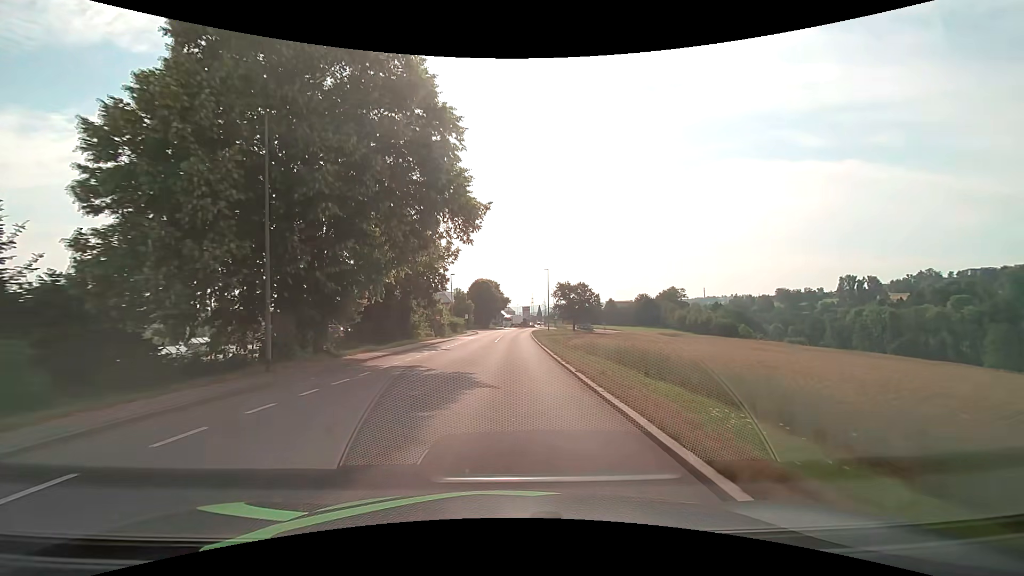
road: tertiary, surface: asphalt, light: Day
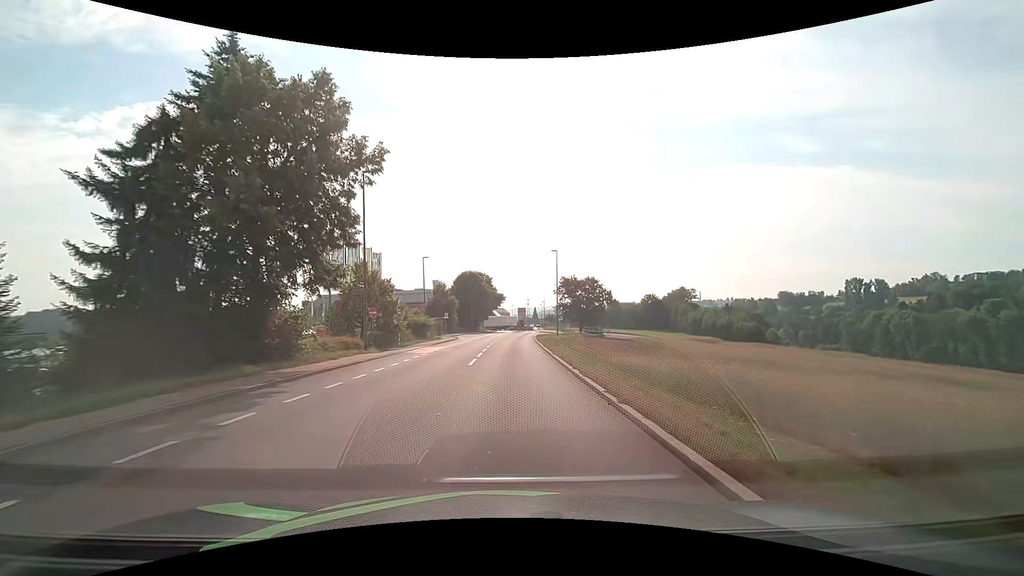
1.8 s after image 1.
(+0.1, +22.8) m; +1°
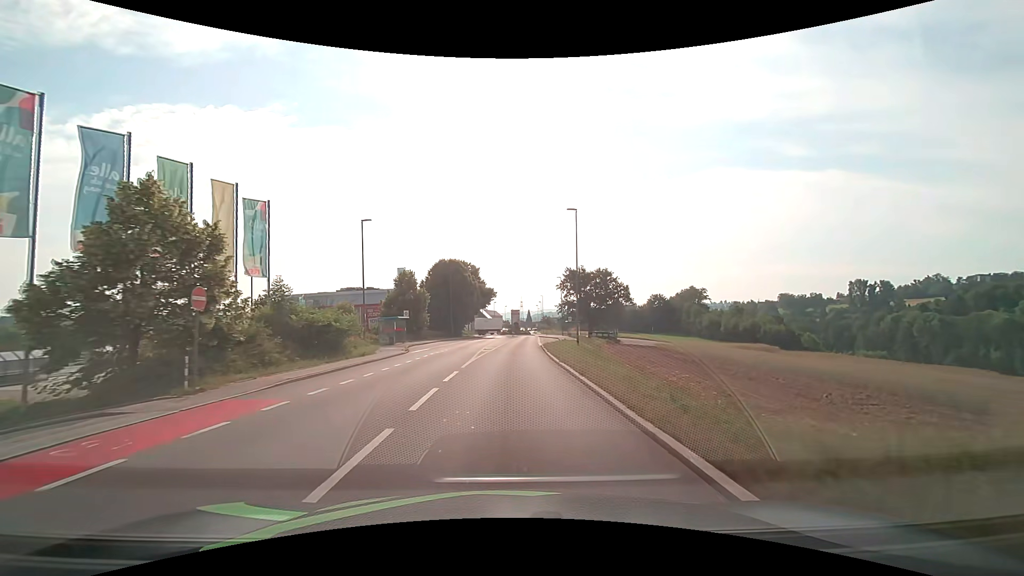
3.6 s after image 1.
(+0.1, +22.8) m; +1°
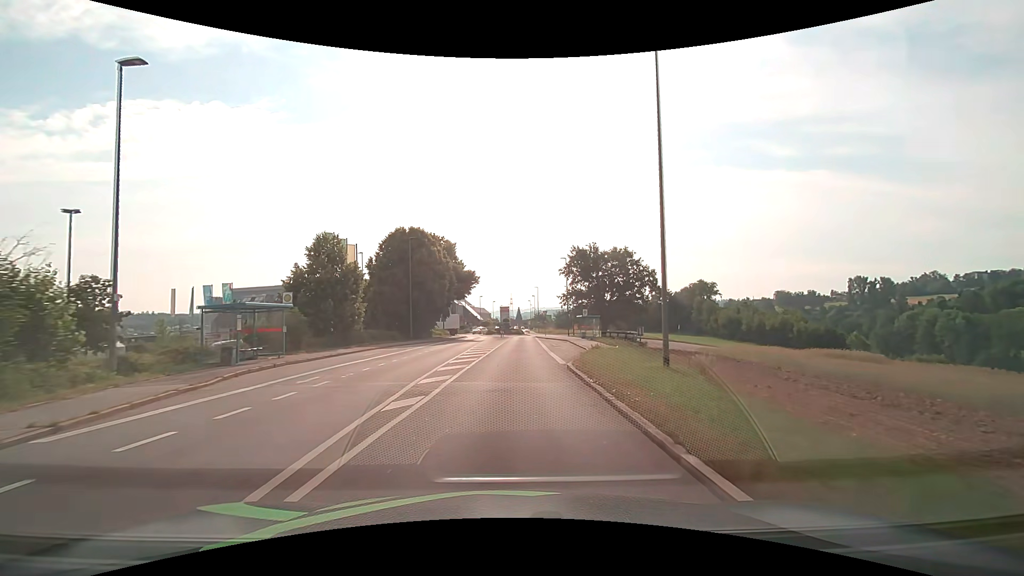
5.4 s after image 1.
(+0.2, +22.8) m; +1°
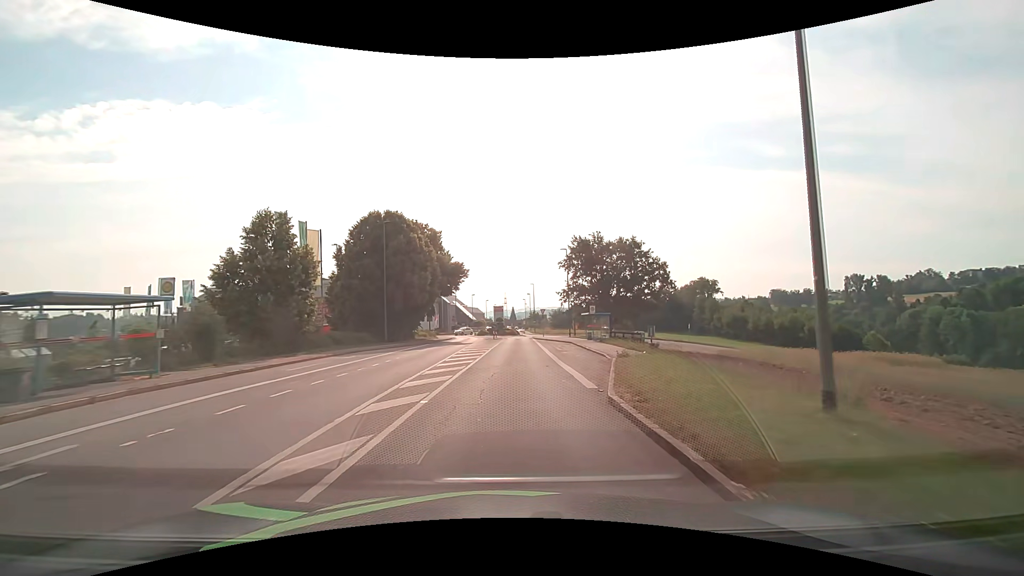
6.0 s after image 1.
(0.0, +7.6) m; +1°
(0, +10) (0, +20) (0, +30) (+1, +40) (+1, +50) (+1, +60) (+3, +70) (+7, +79) (+5, +88) (+2, +98) m
